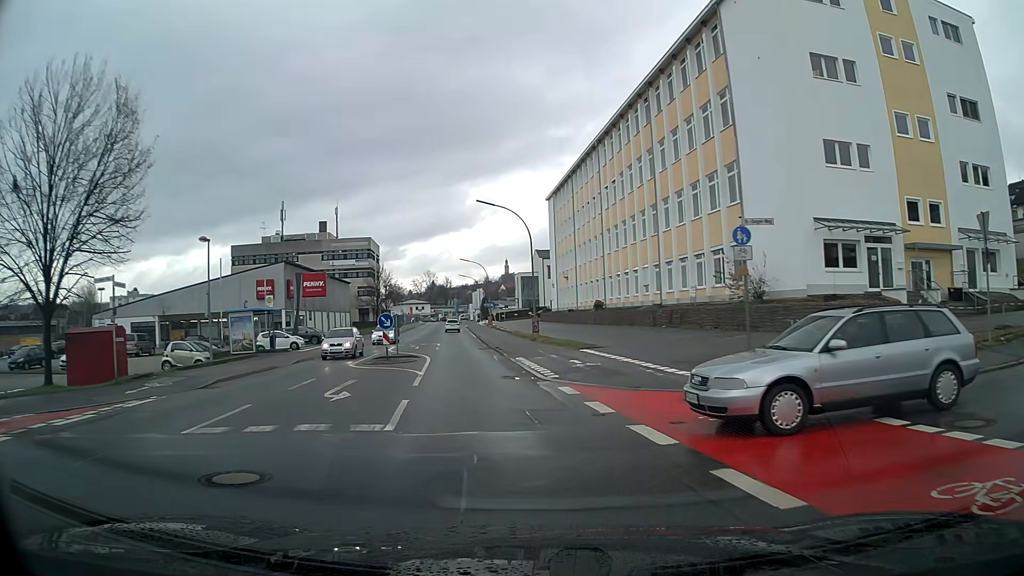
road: tertiary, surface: asphalt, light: Day
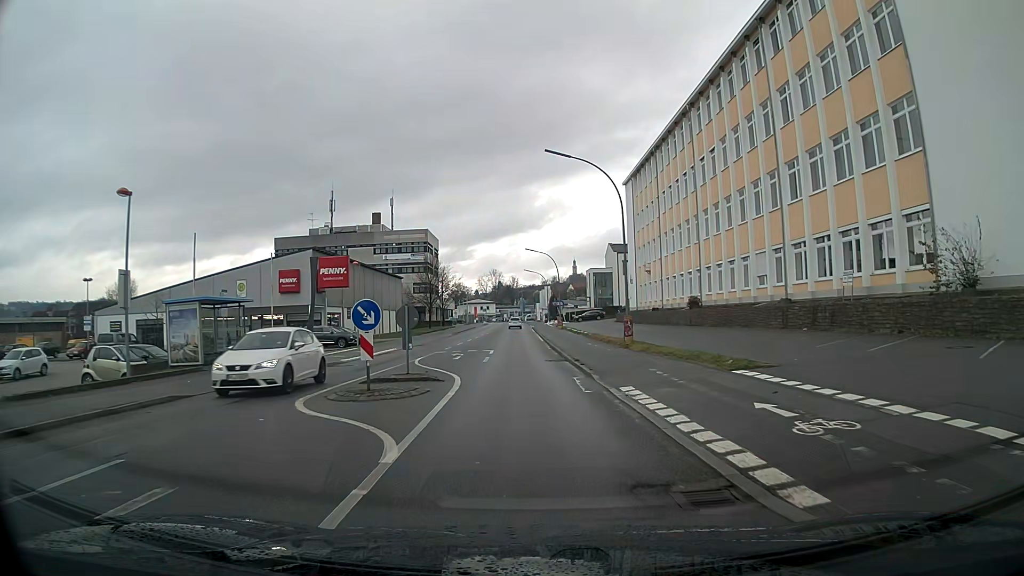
(-0.5, +12.6) m; -3°
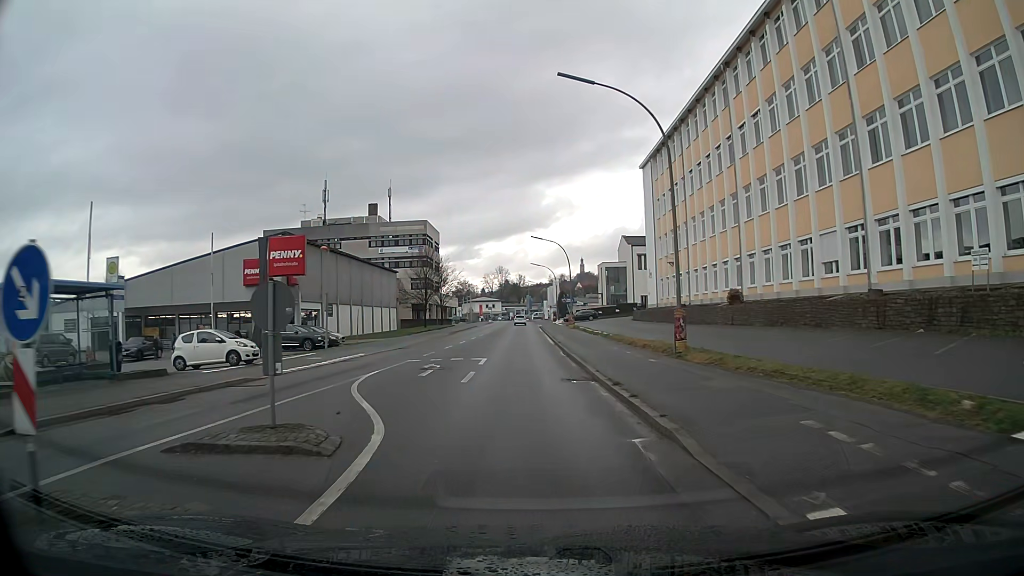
(0.0, +9.4) m; -1°
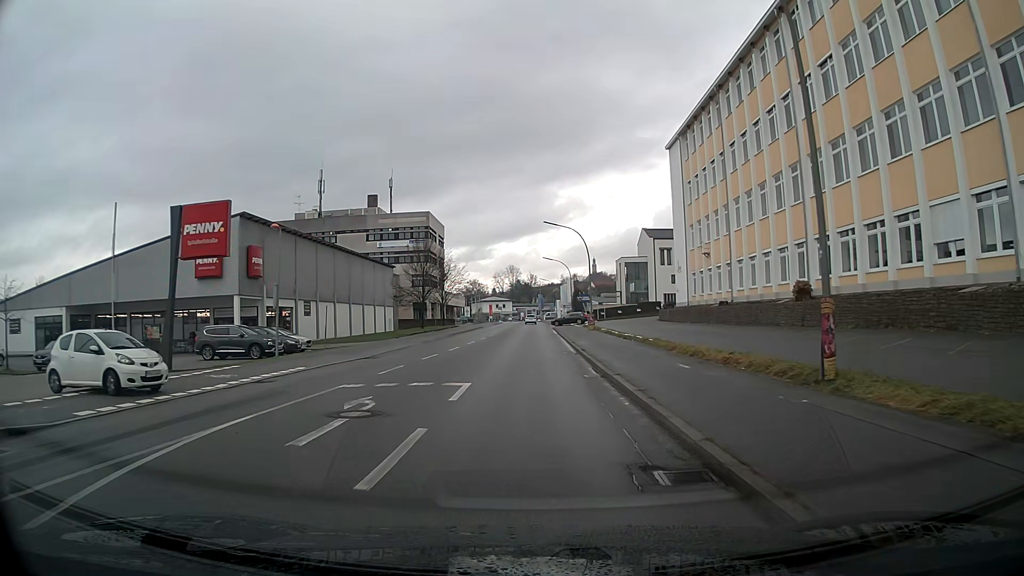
(-0.1, +10.0) m; -1°
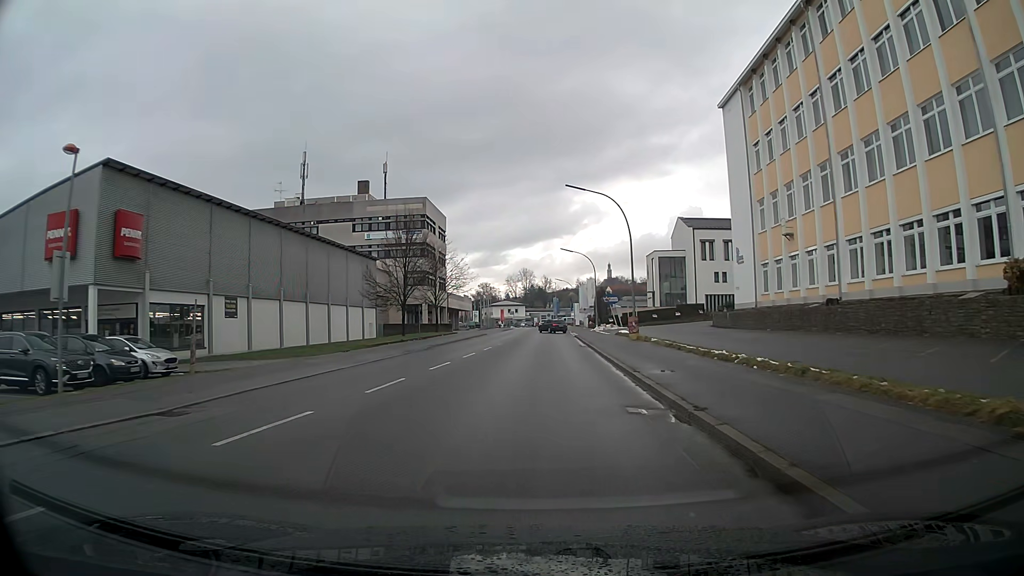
(-0.2, +17.1) m; -1°
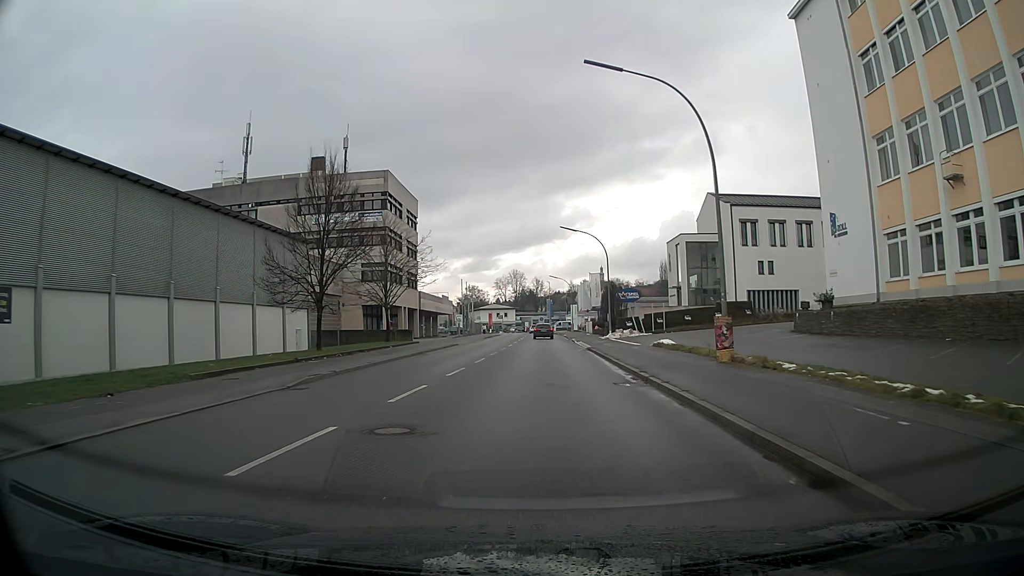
(0.0, +19.9) m; +1°
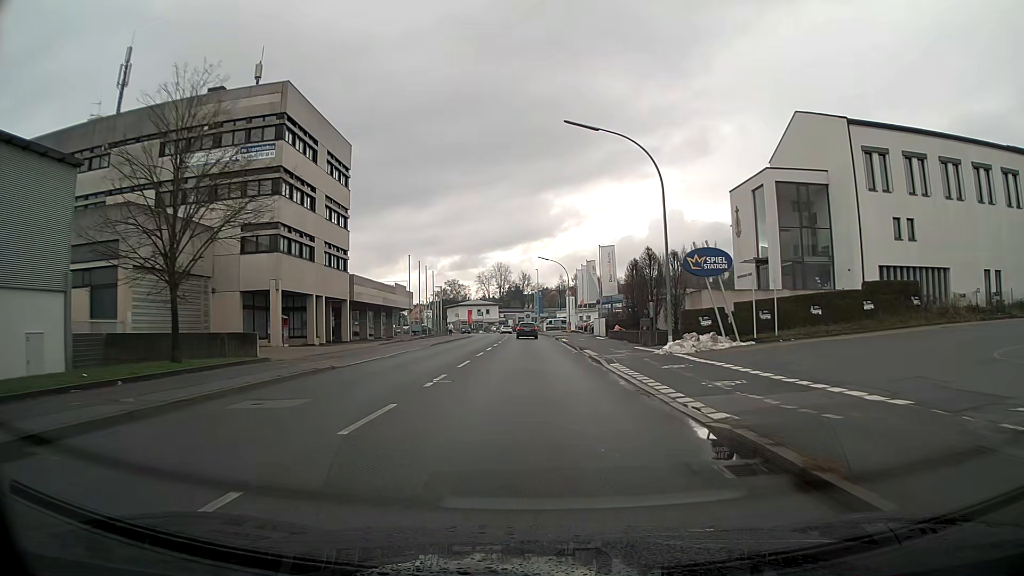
(+0.4, +28.3) m; +1°
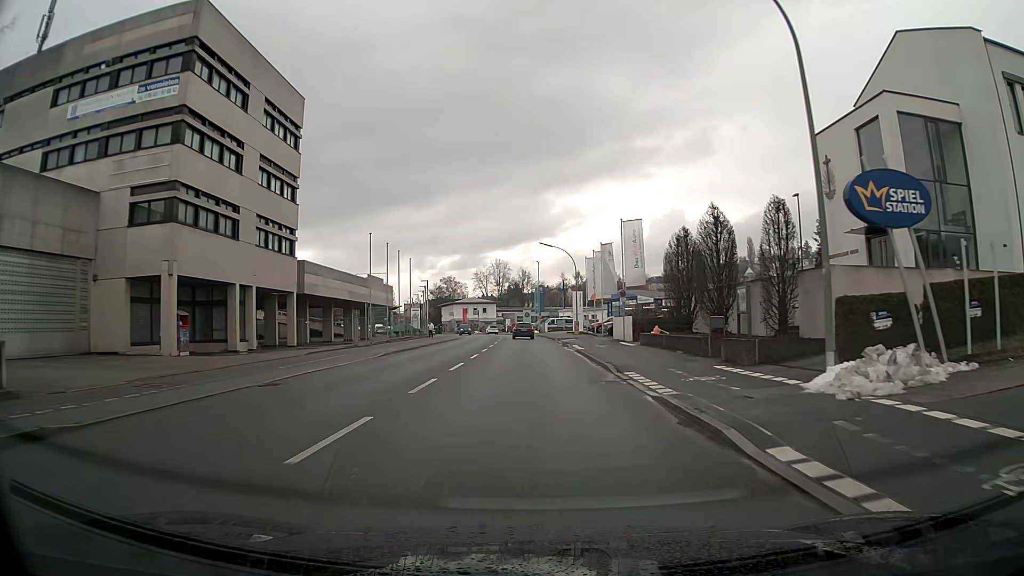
(0.0, +14.2) m; 0°
(0, +10) (0, +20) (0, +30) (0, +40) (-1, +50) (-1, +60) (-2, +70) (-3, +80) (-4, +90) (-5, +100) m
